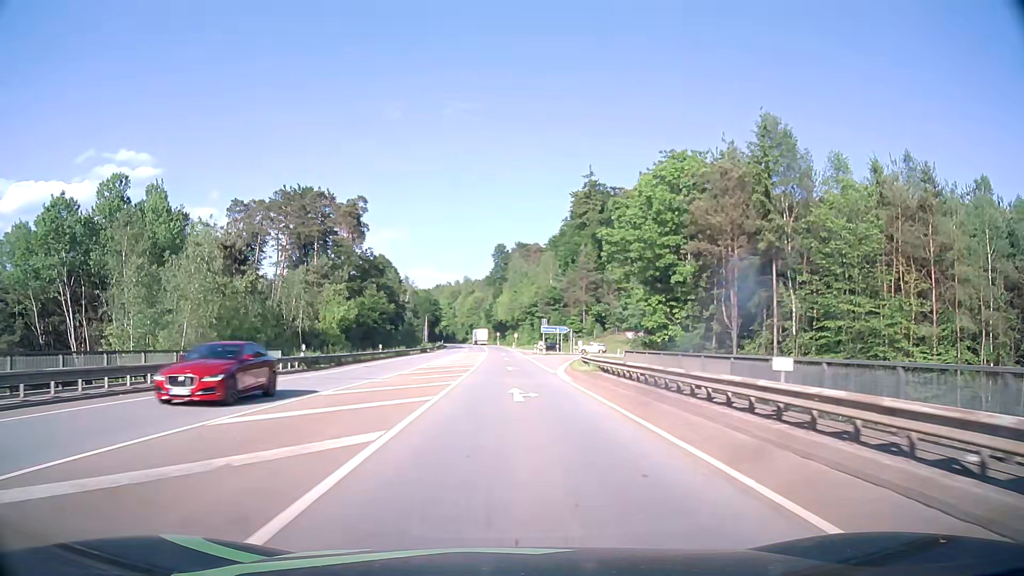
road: secondary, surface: asphalt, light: Day
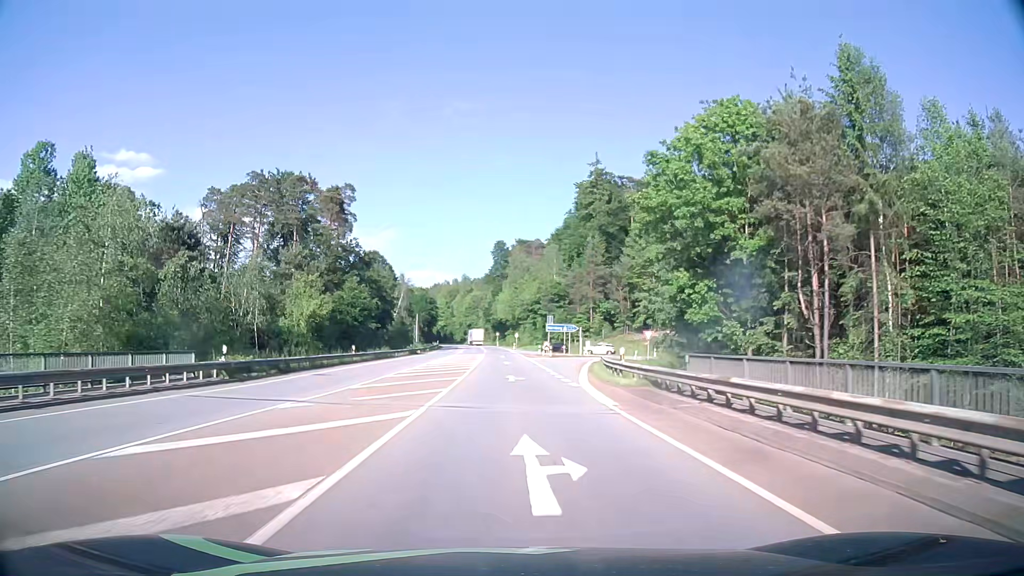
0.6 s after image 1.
(0.0, +10.8) m; 0°
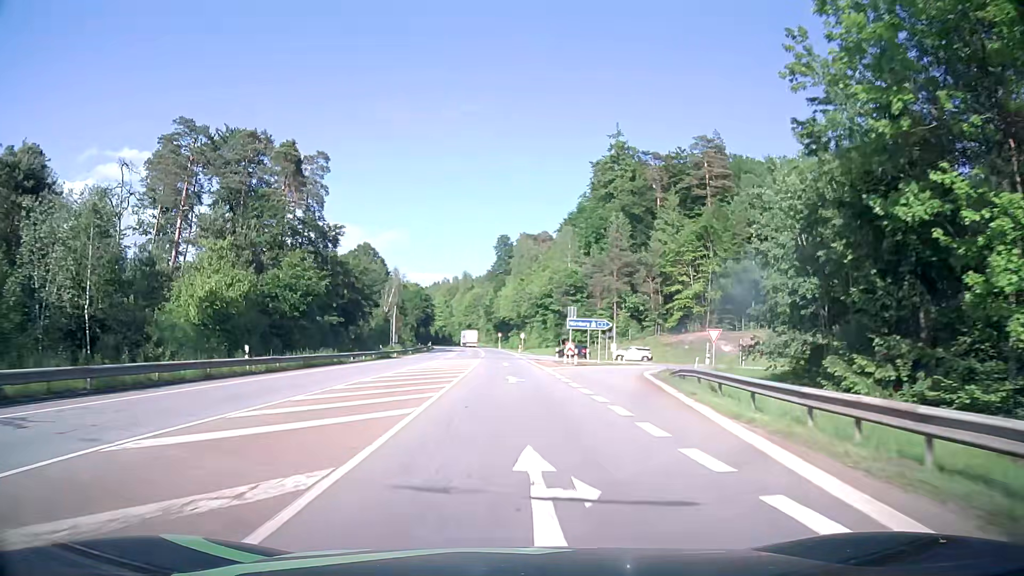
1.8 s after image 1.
(-0.1, +21.5) m; 0°
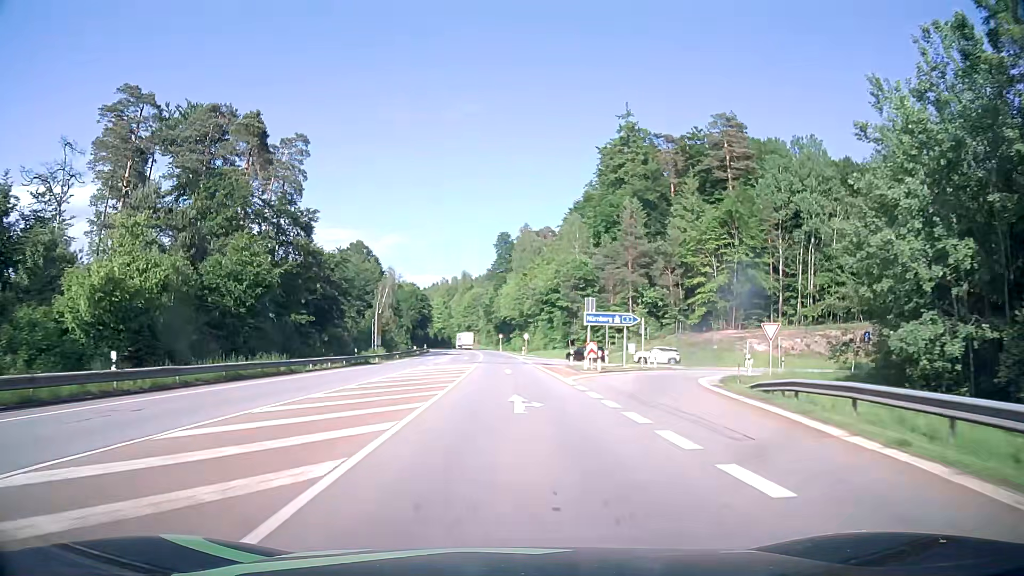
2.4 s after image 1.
(0.0, +10.7) m; 0°
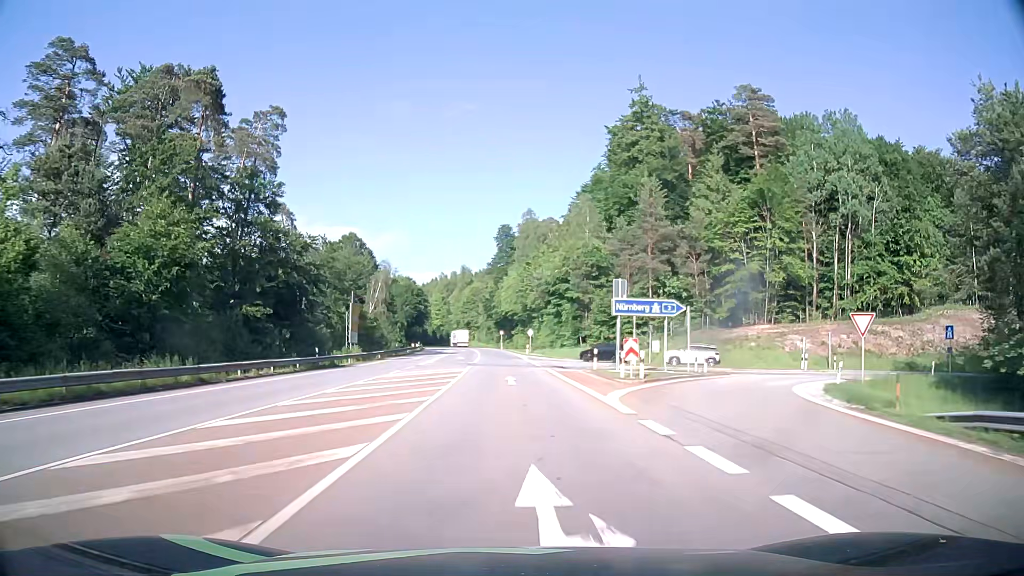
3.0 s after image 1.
(0.0, +10.7) m; 0°
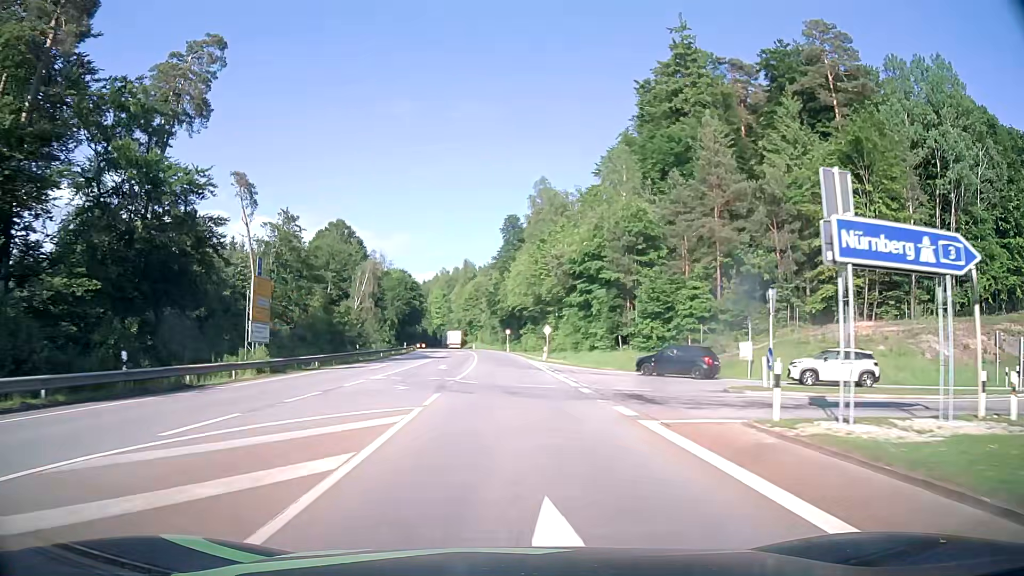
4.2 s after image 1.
(-0.2, +21.4) m; -1°
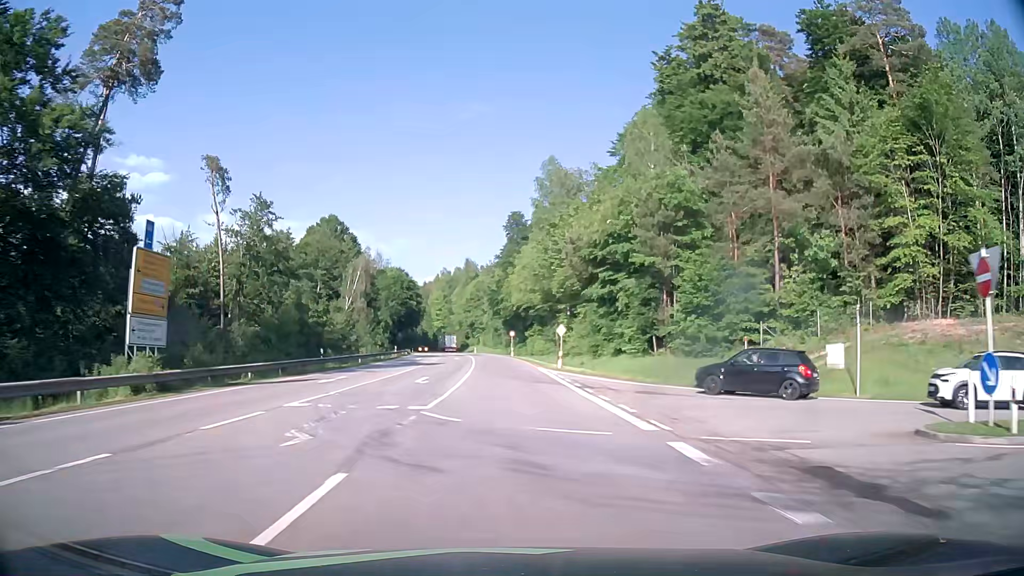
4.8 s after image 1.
(0.0, +10.7) m; 0°
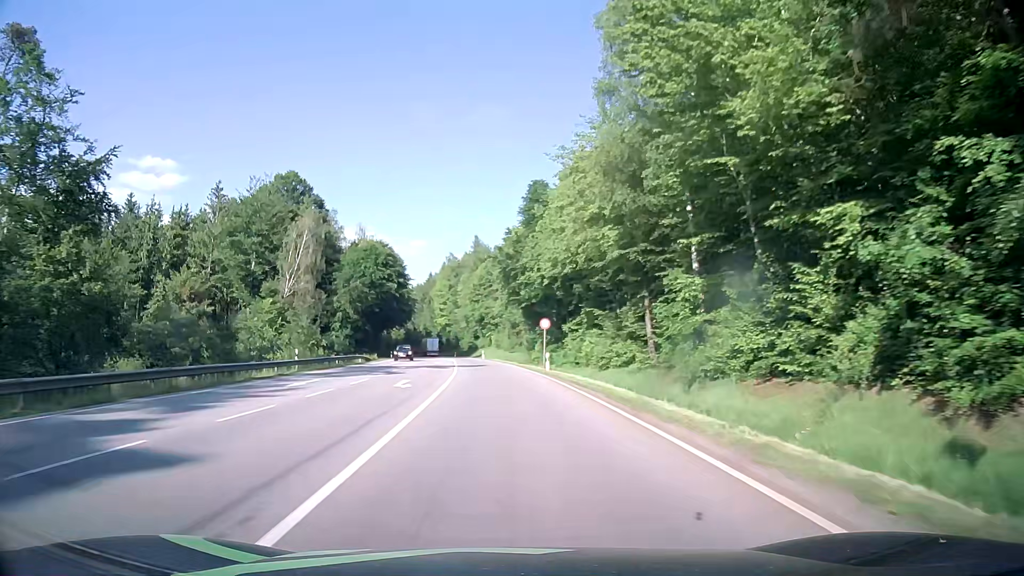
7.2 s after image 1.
(-0.4, +42.9) m; -2°
(0, +10) (0, +20) (-1, +30) (-1, +40) (-2, +50) (-3, +60) (-3, +70) (-4, +80) (-6, +90) (-7, +100) m
